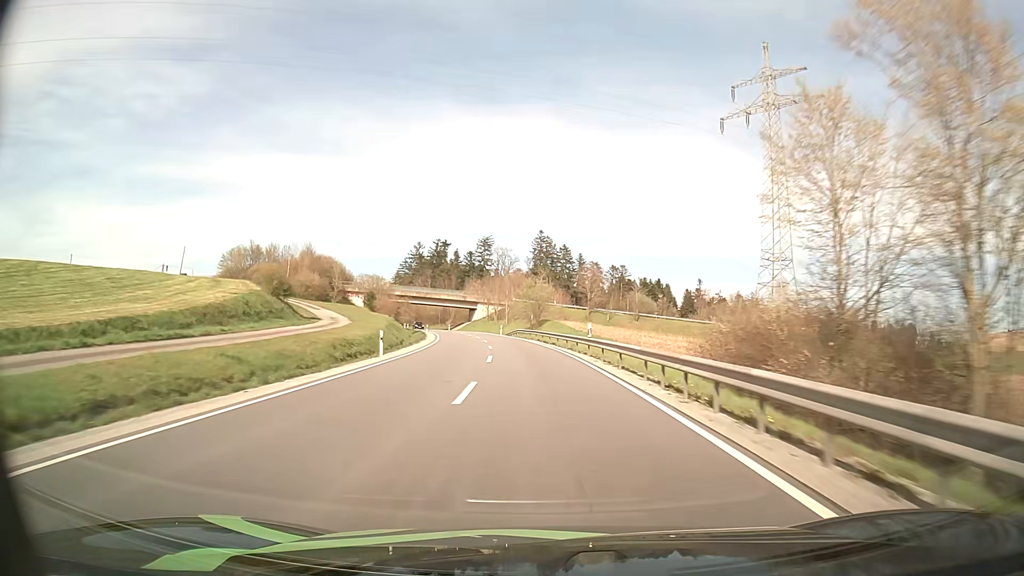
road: secondary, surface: asphalt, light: Day
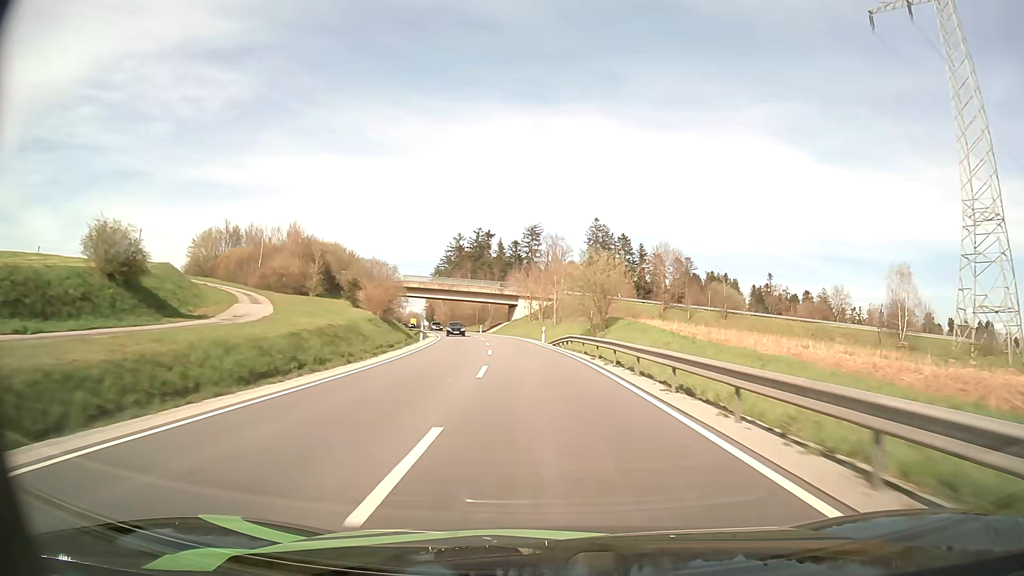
(-1.4, +30.8) m; -5°
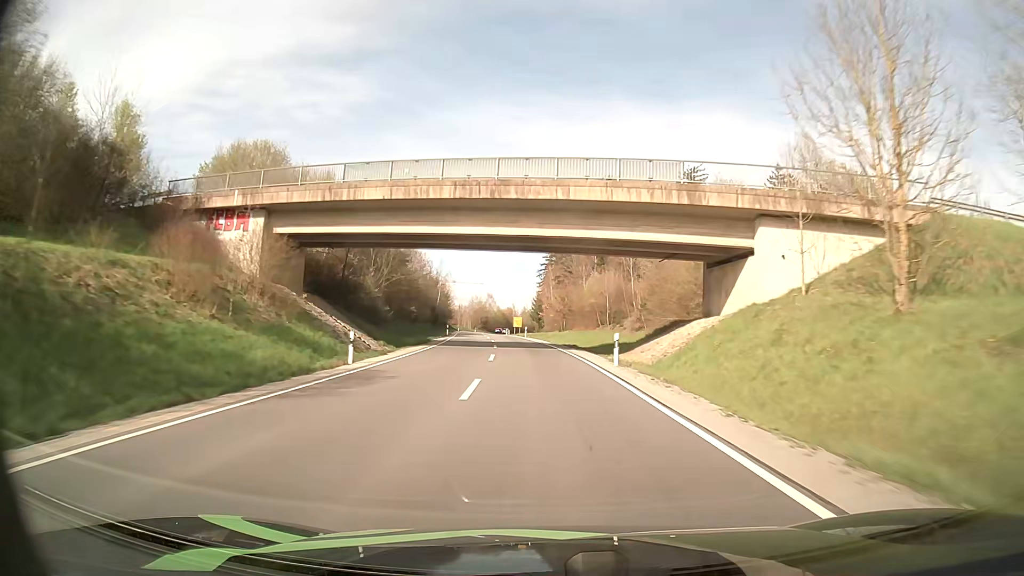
(-7.4, +76.6) m; -11°
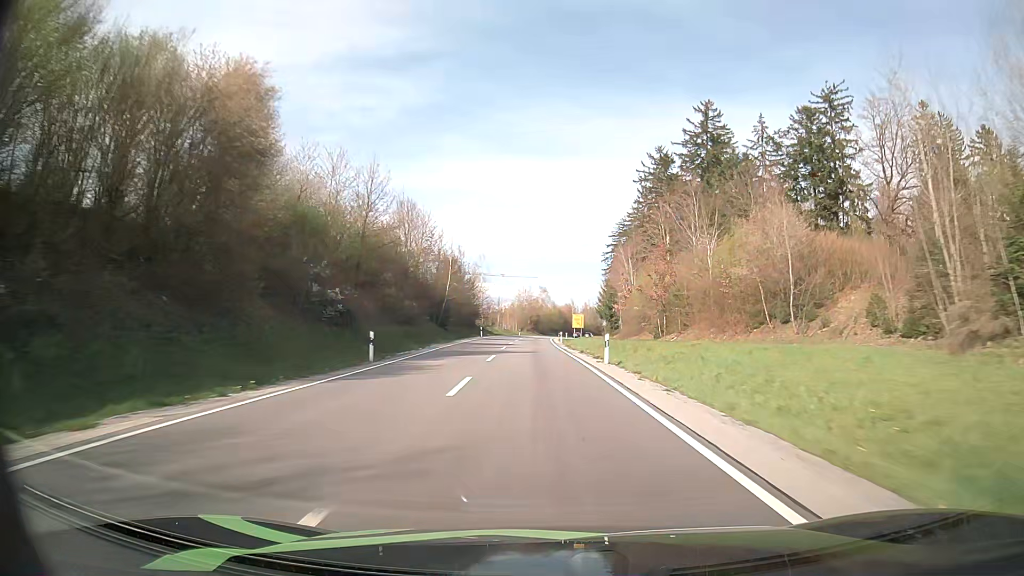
(-2.1, +47.7) m; -5°
(0, +10) (0, +20) (-1, +30) (-1, +40) (-1, +50) (-1, +60) (-2, +70) (-2, +80) (-2, +90) (-1, +100) m
